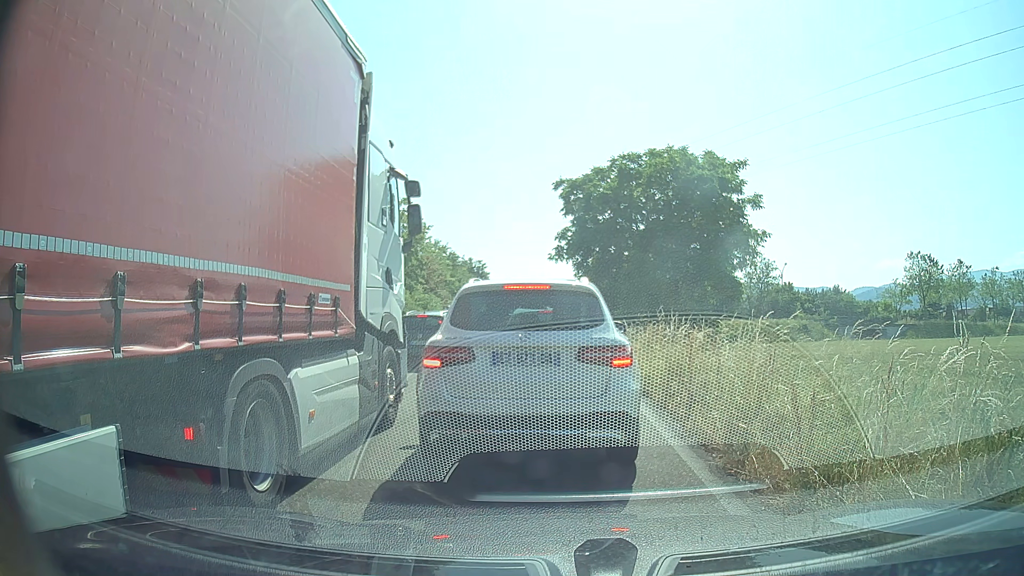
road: trunk_link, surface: asphalt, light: Day
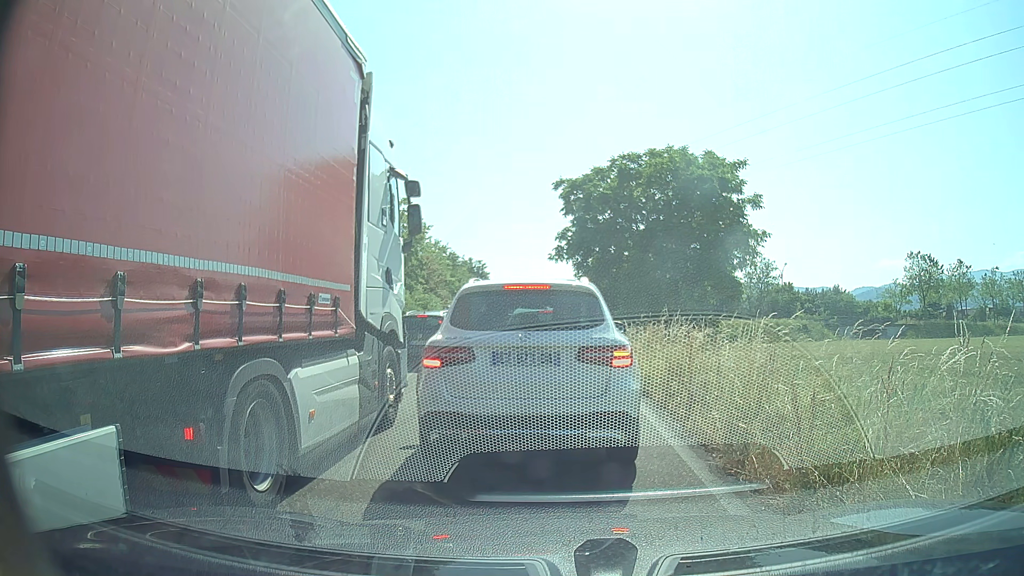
(0.0, 0.0) m; 0°
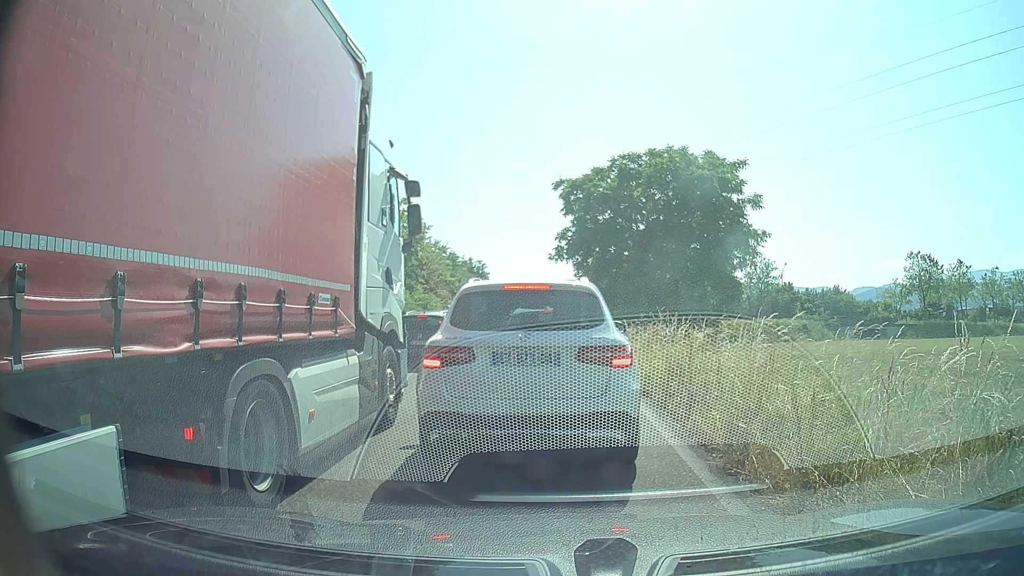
(0.0, 0.0) m; 0°
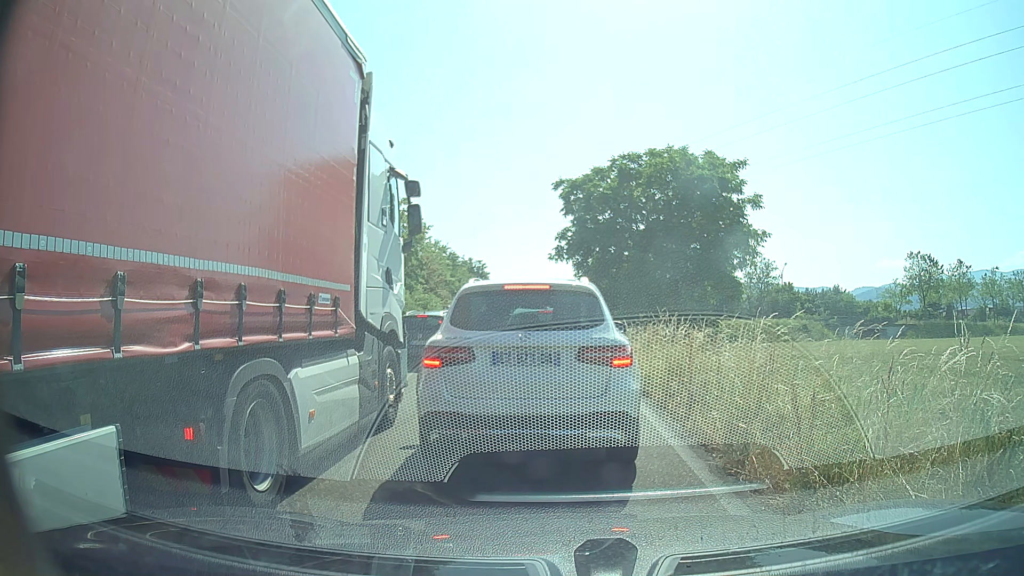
(0.0, 0.0) m; 0°
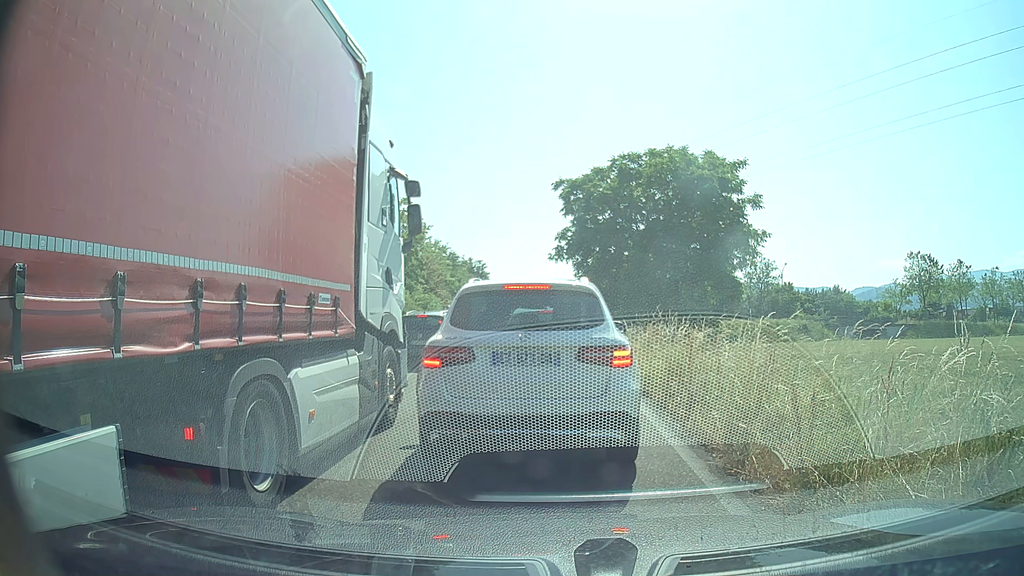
(0.0, 0.0) m; 0°
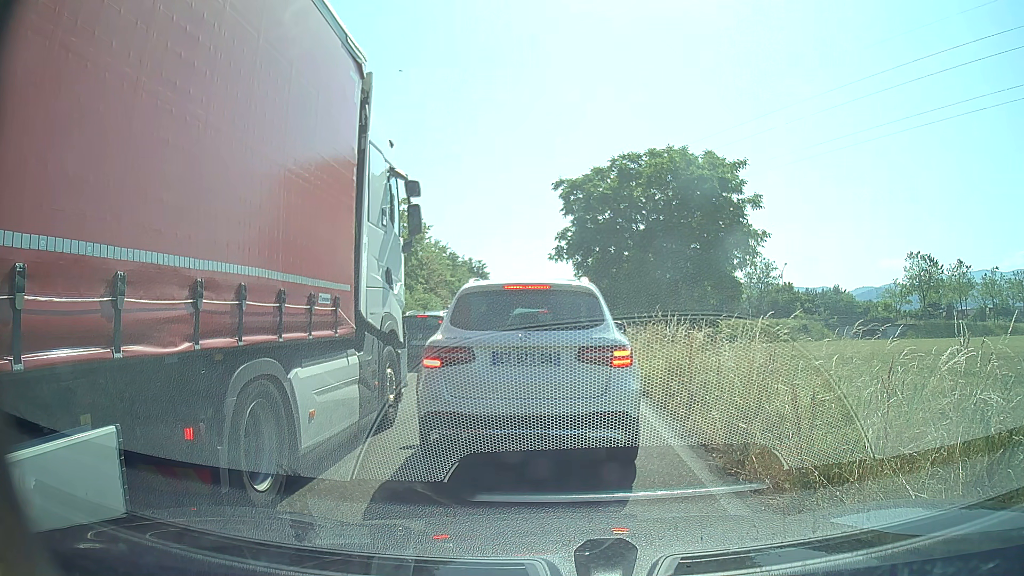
(0.0, 0.0) m; 0°
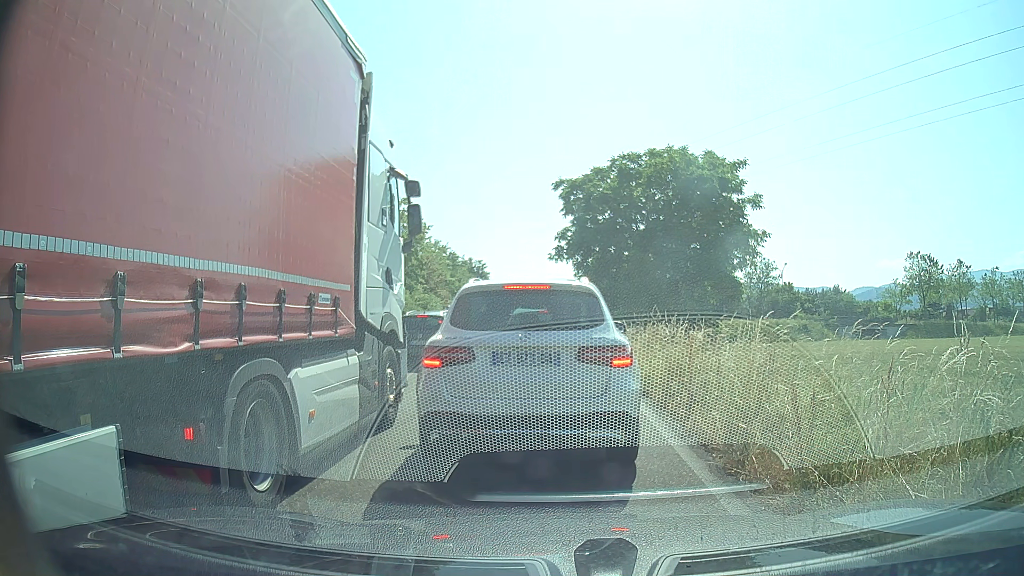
(0.0, 0.0) m; 0°
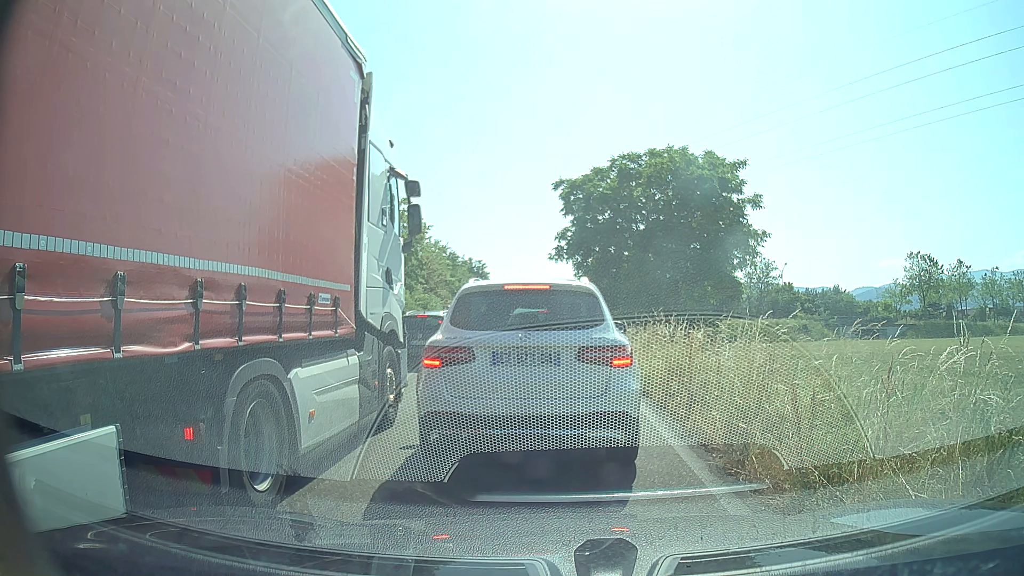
(0.0, 0.0) m; 0°
